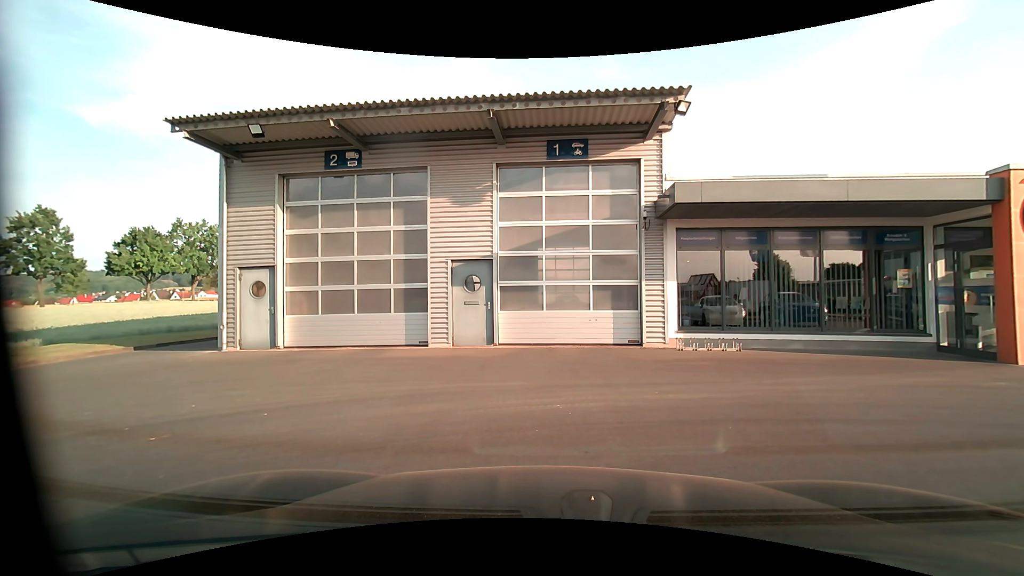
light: Day
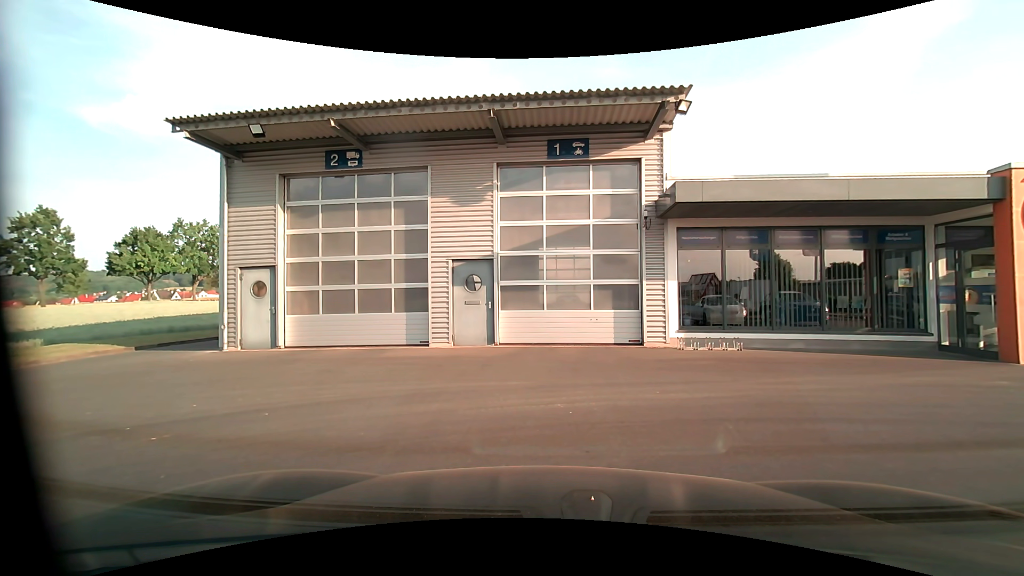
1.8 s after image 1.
(0.0, 0.0) m; 0°
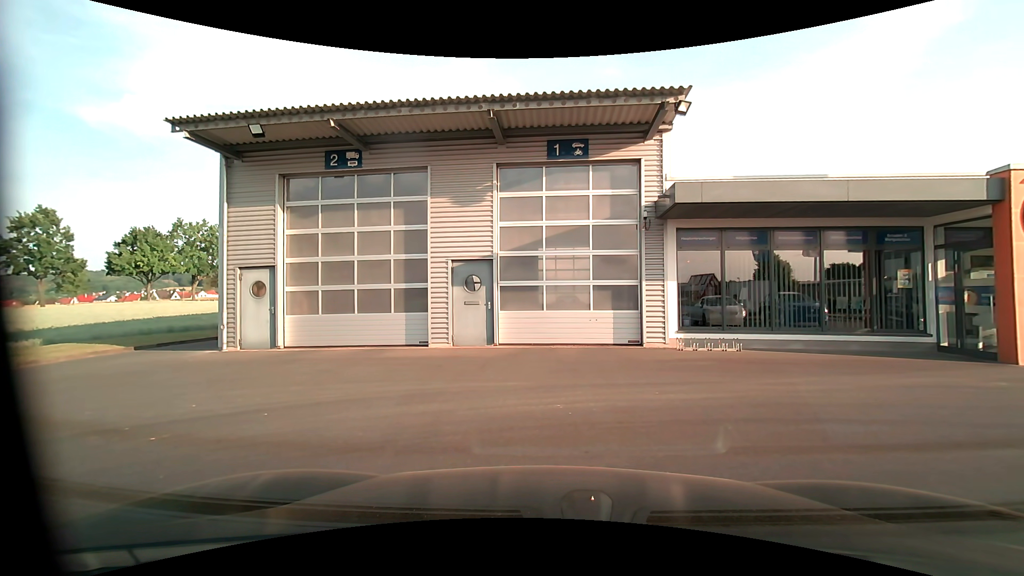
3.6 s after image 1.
(0.0, 0.0) m; 0°
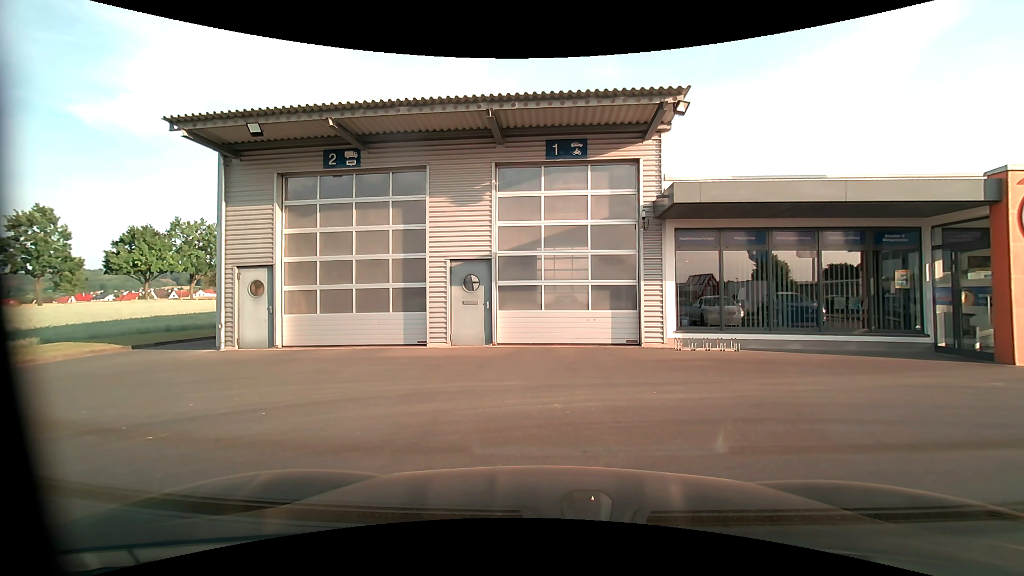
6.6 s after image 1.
(0.0, 0.0) m; 0°
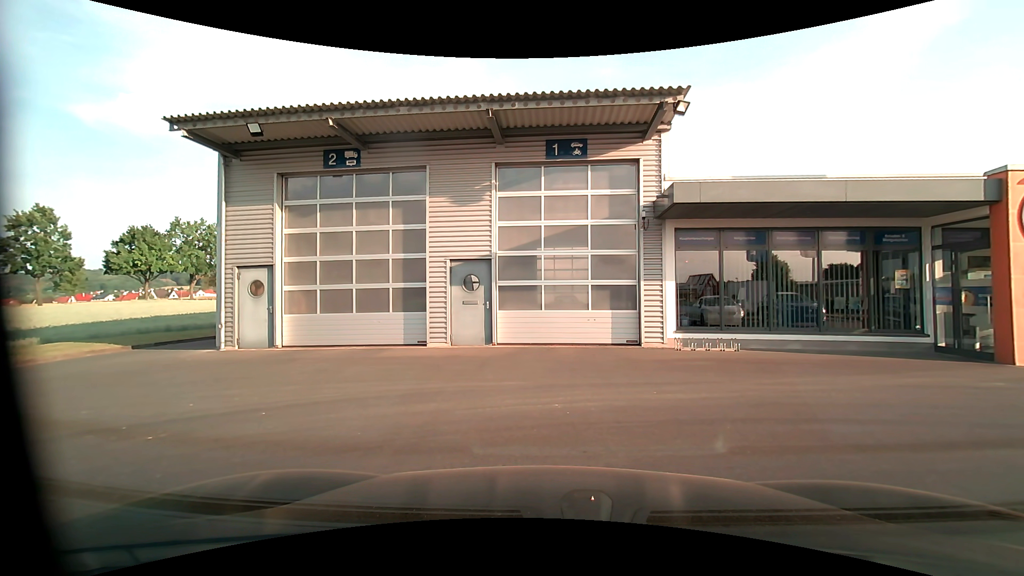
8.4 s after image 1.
(0.0, 0.0) m; 0°
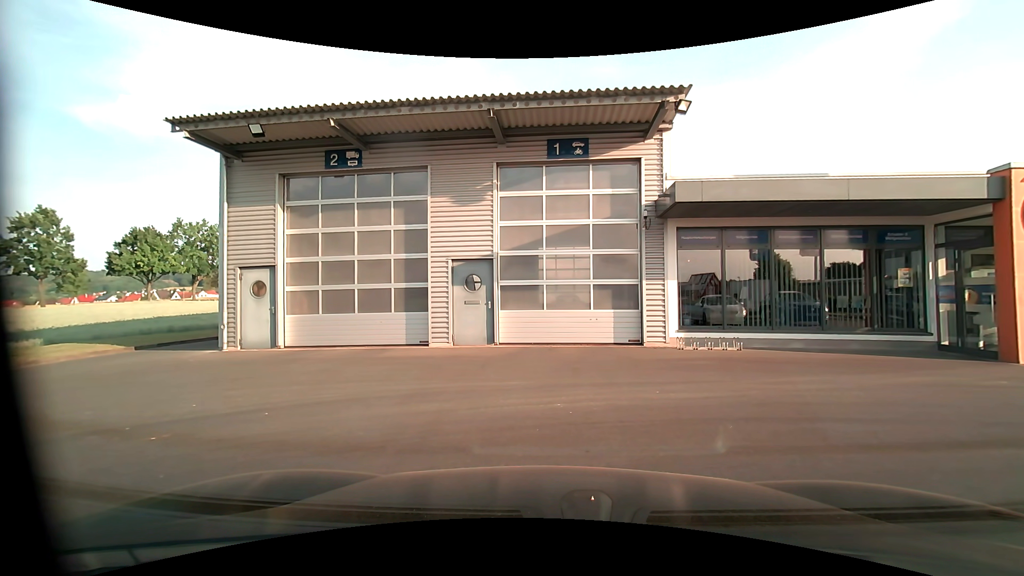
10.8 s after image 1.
(0.0, 0.0) m; 0°
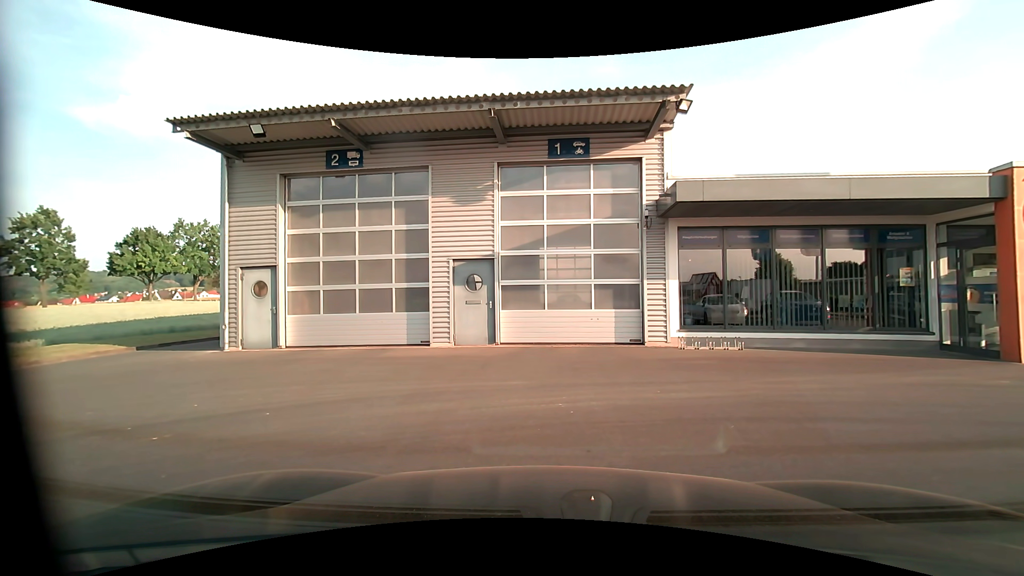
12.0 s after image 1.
(0.0, 0.0) m; 0°
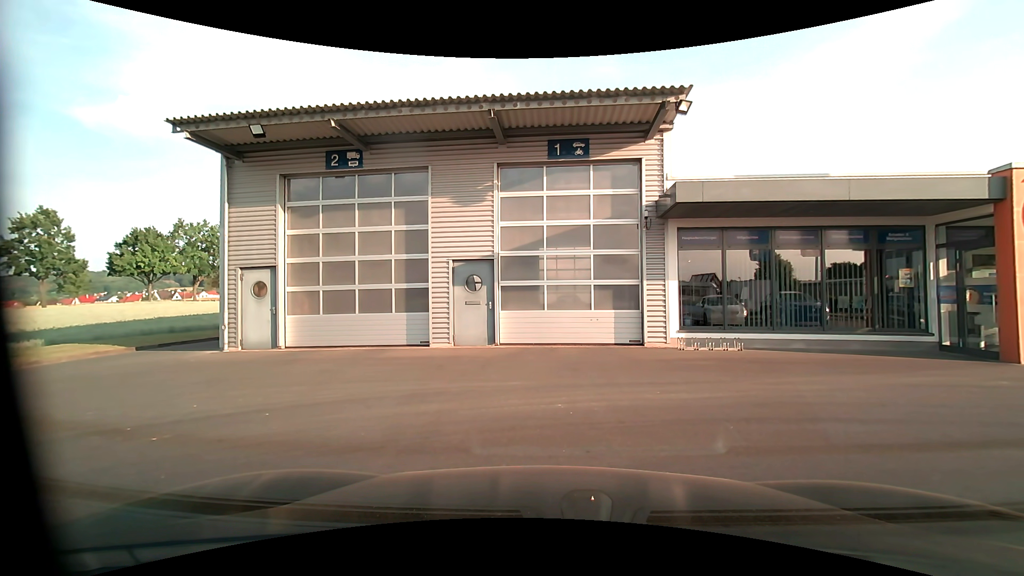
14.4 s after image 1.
(0.0, 0.0) m; 0°
